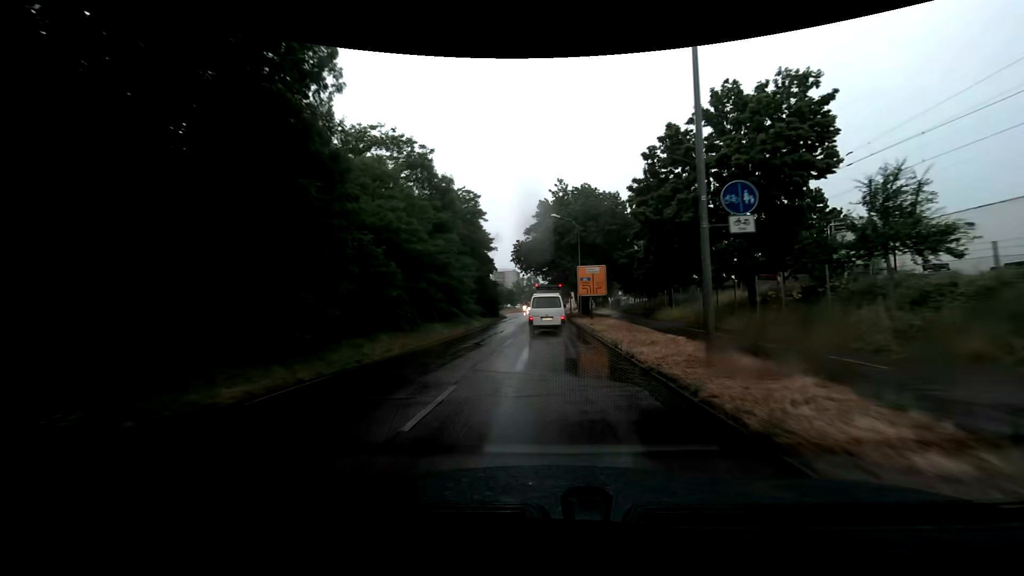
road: secondary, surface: asphalt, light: Day
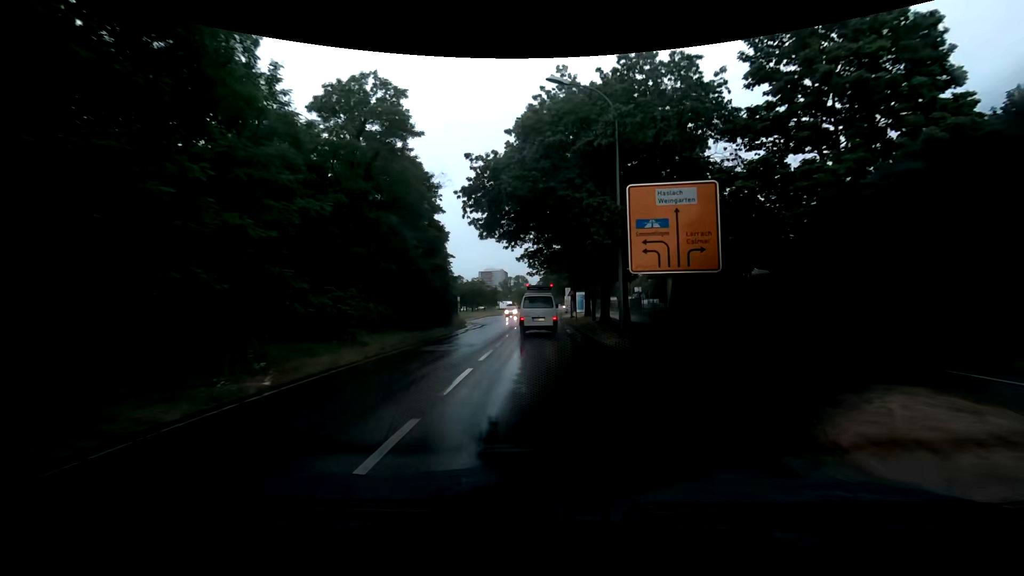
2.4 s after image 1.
(+0.2, +26.7) m; +1°
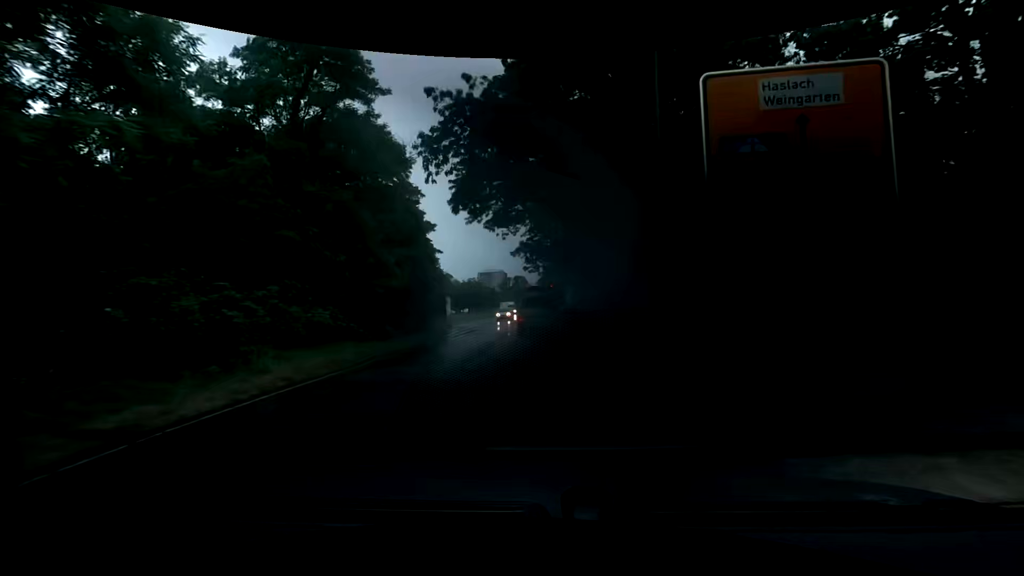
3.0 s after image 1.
(0.0, +6.3) m; 0°
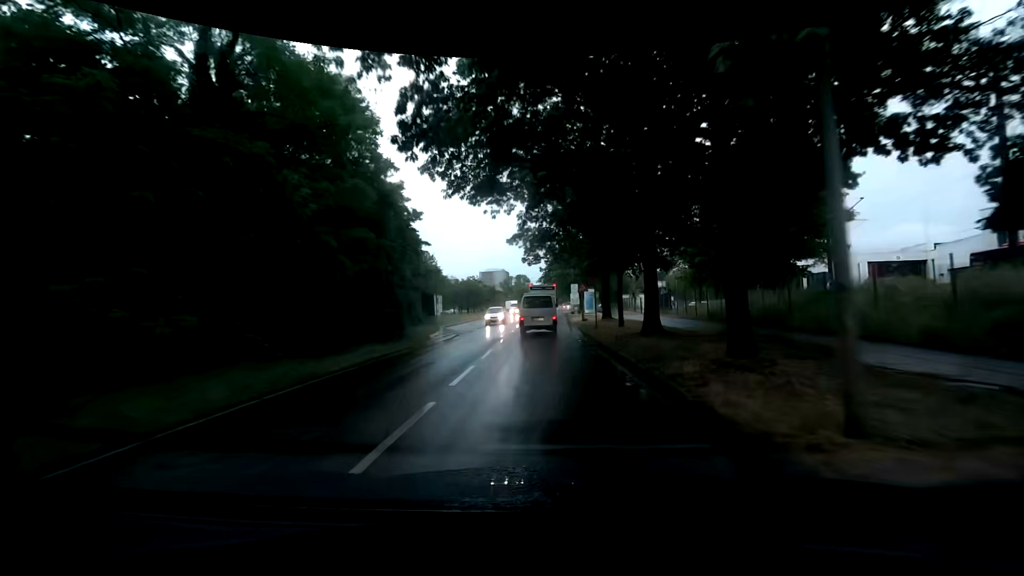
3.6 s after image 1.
(0.0, +6.2) m; 0°
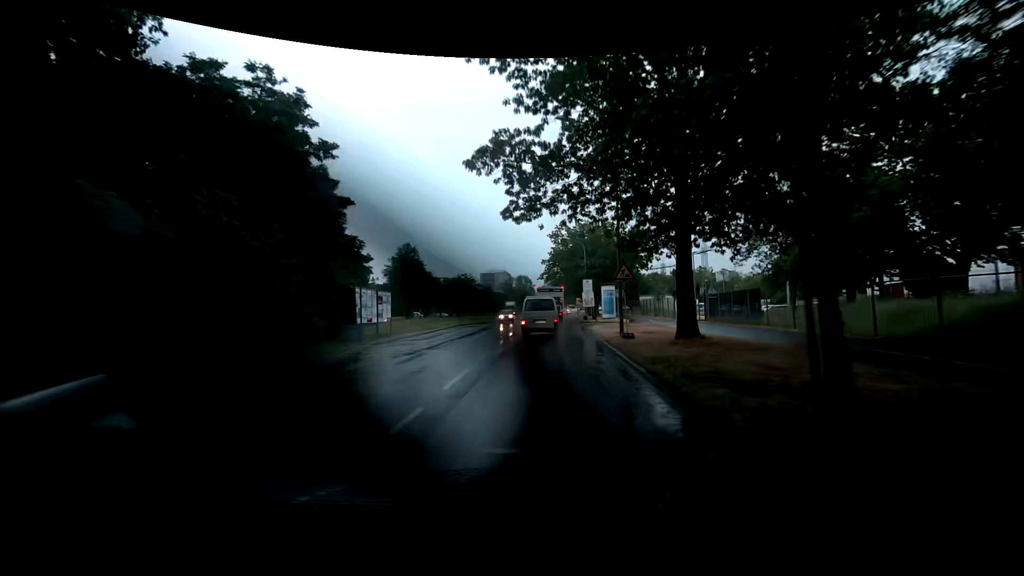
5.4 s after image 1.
(-0.1, +18.4) m; 0°
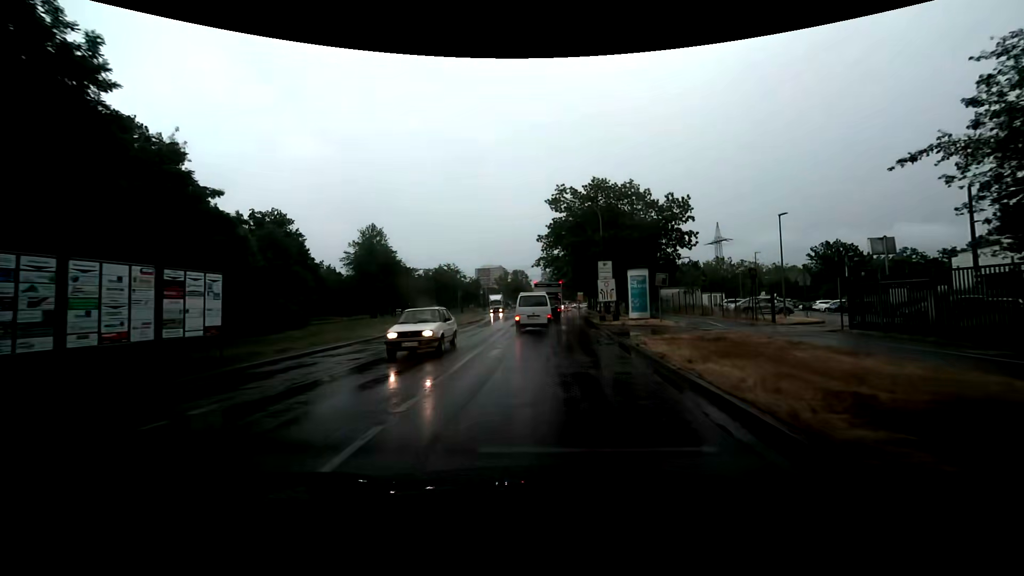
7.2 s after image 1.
(-0.2, +17.9) m; -1°
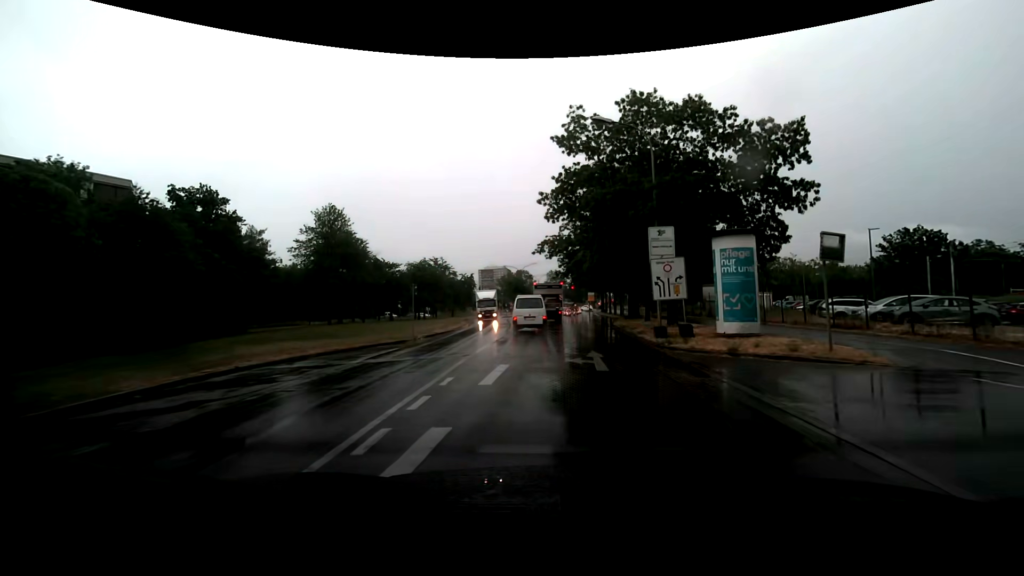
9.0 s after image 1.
(0.0, +16.8) m; -1°
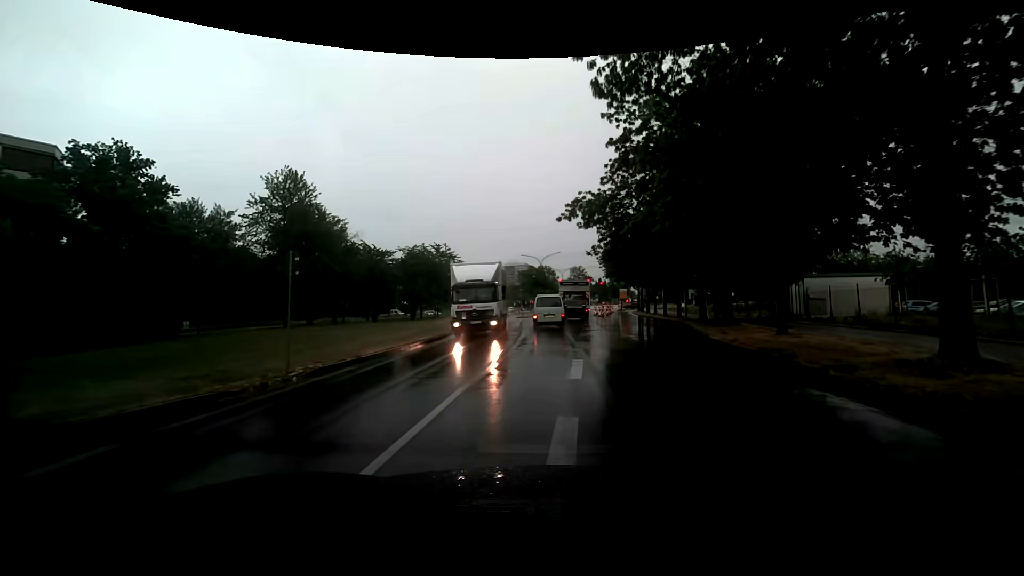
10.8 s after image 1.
(-0.3, +15.7) m; -2°
